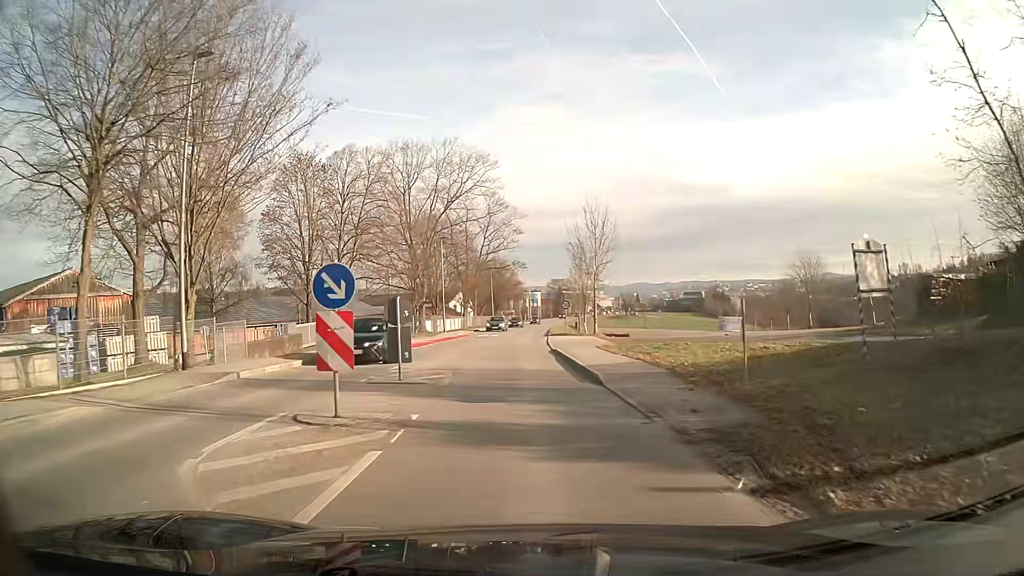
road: tertiary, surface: asphalt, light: Day
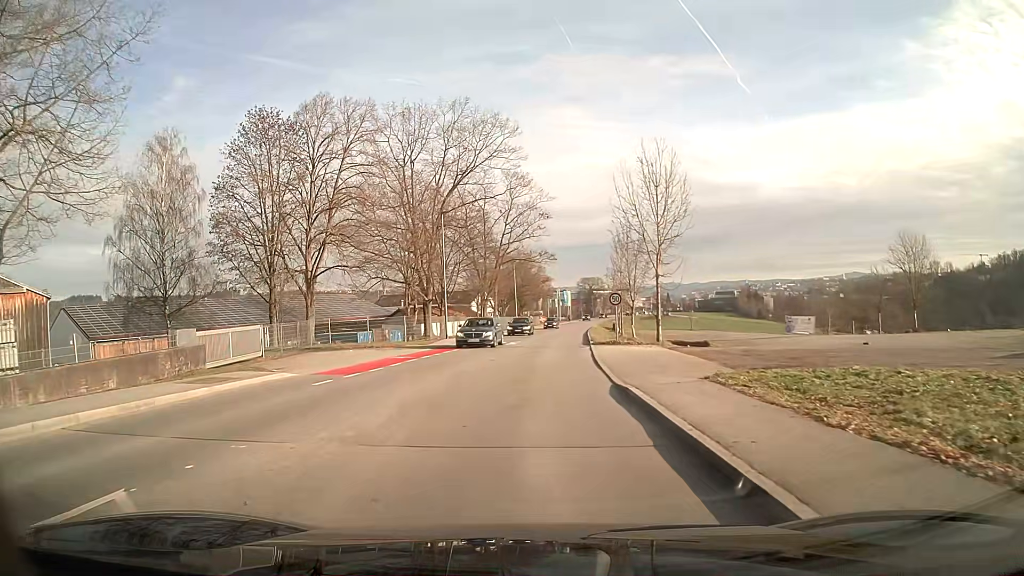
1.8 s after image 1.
(-0.3, +11.2) m; -2°
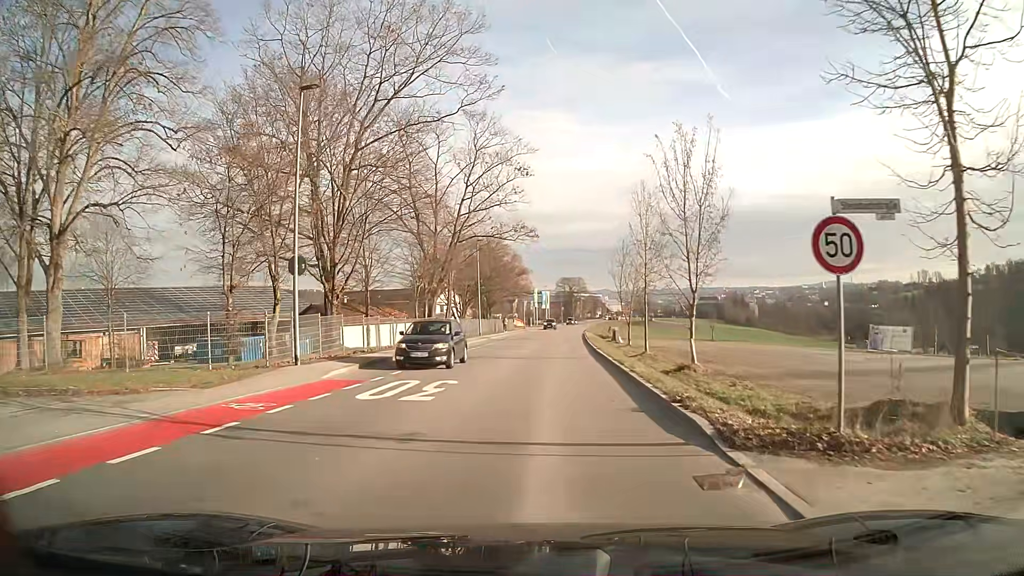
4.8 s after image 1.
(+0.3, +23.9) m; +2°
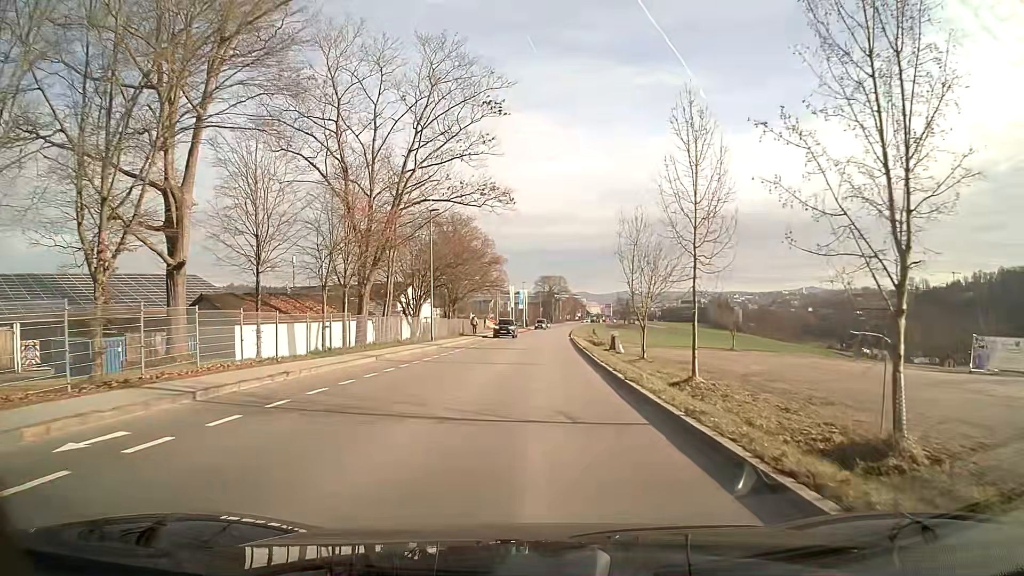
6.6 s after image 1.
(+0.3, +16.0) m; +2°
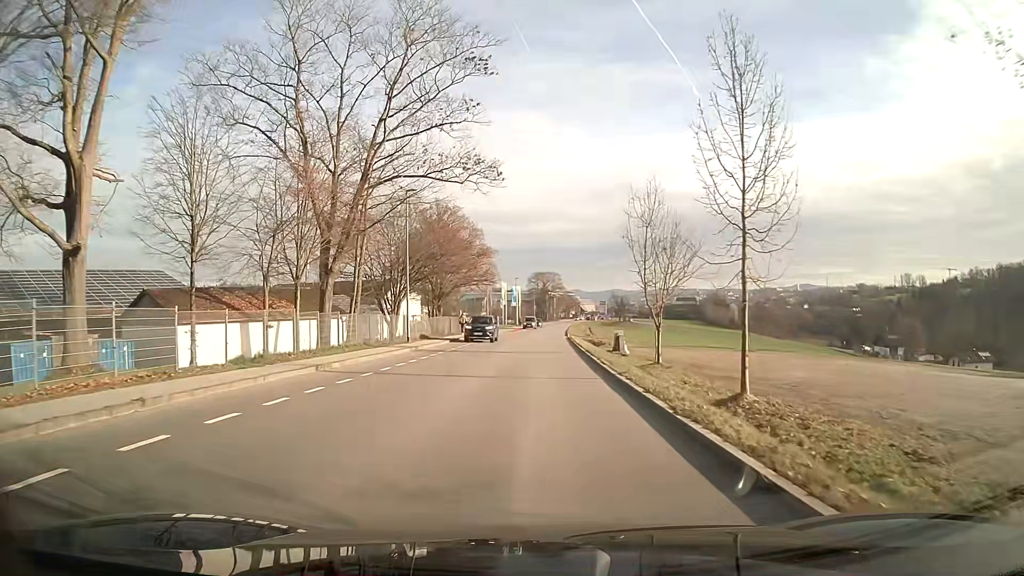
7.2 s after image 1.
(0.0, +6.0) m; +1°
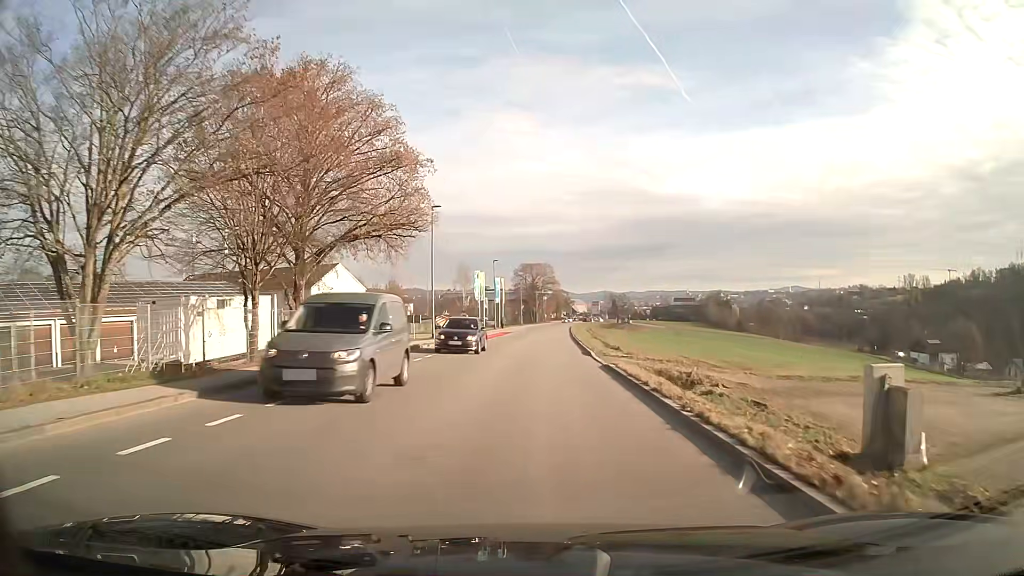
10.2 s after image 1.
(+0.3, +34.7) m; +1°
